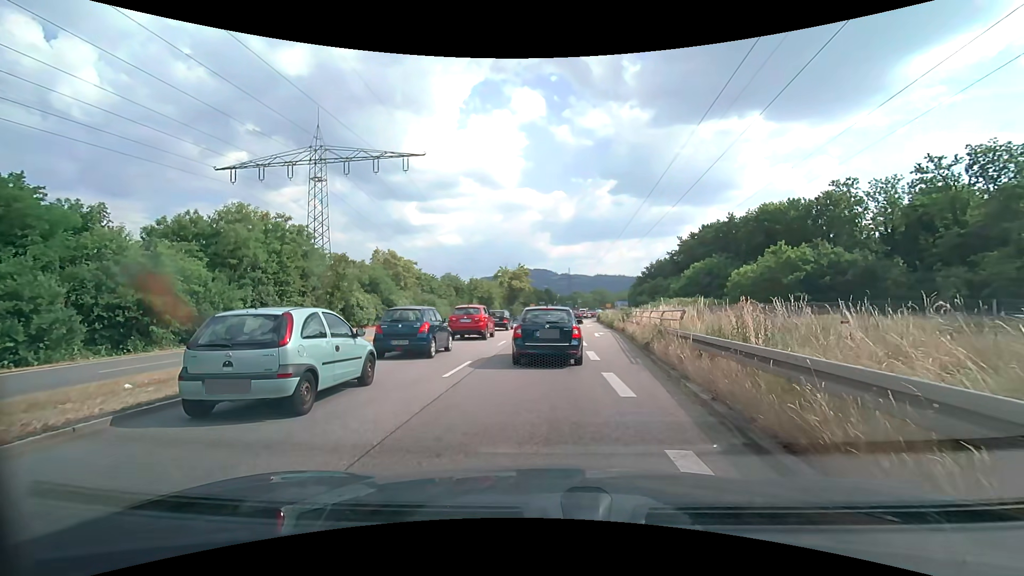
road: primary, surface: asphalt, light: Day
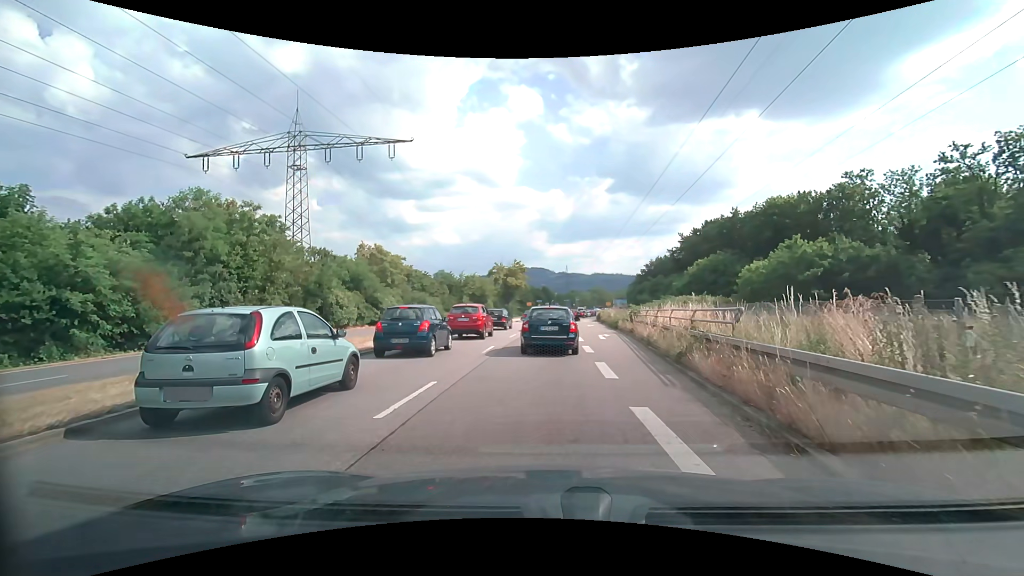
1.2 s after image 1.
(-0.1, +4.1) m; 0°
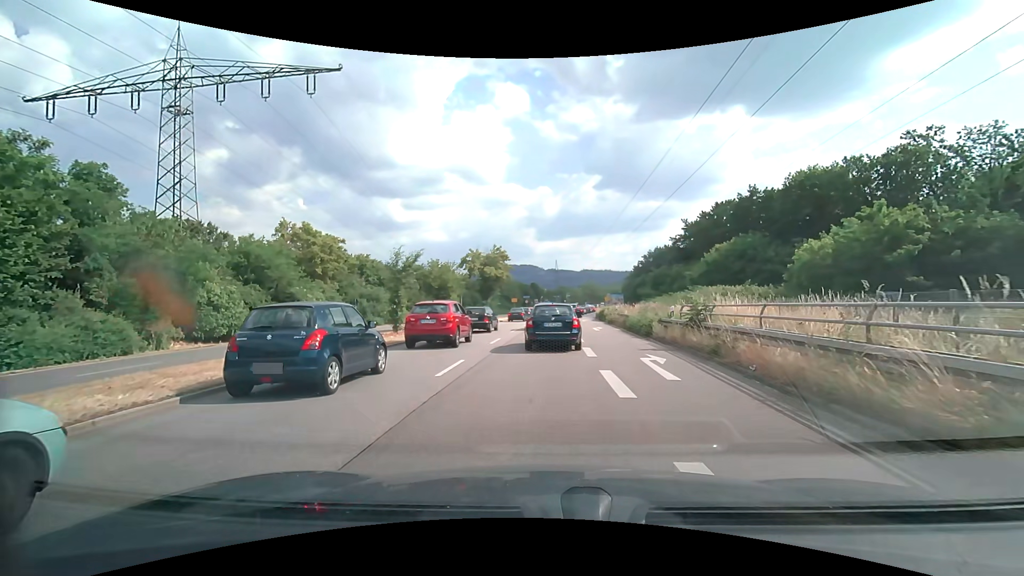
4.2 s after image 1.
(+0.1, +14.6) m; +1°
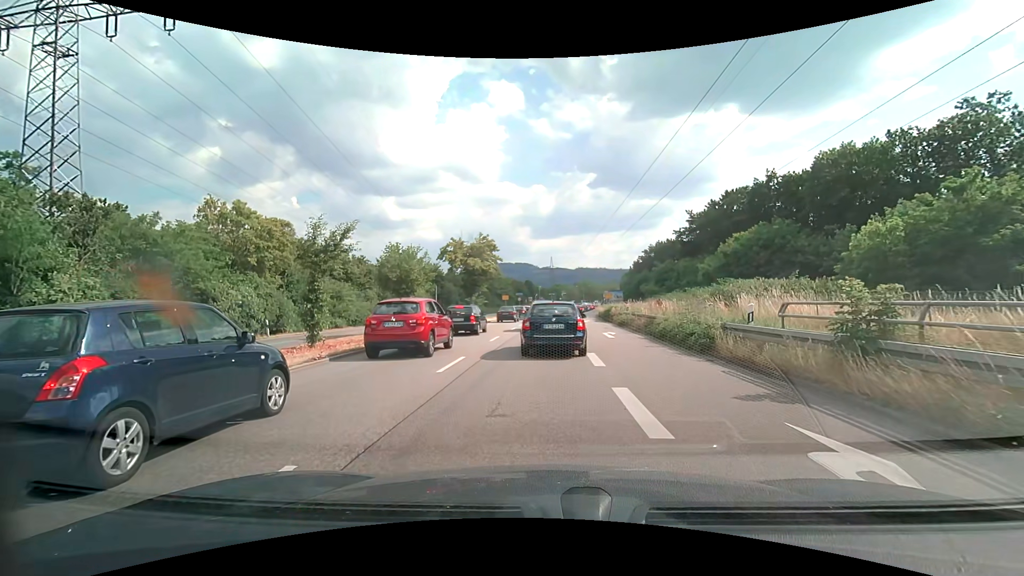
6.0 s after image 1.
(0.0, +8.3) m; 0°
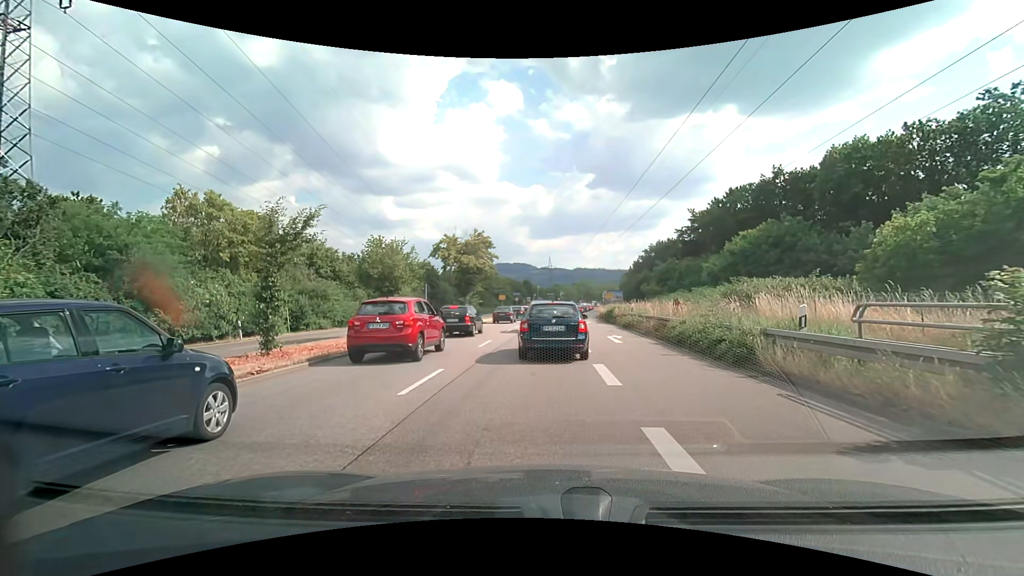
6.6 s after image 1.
(0.0, +2.6) m; -1°
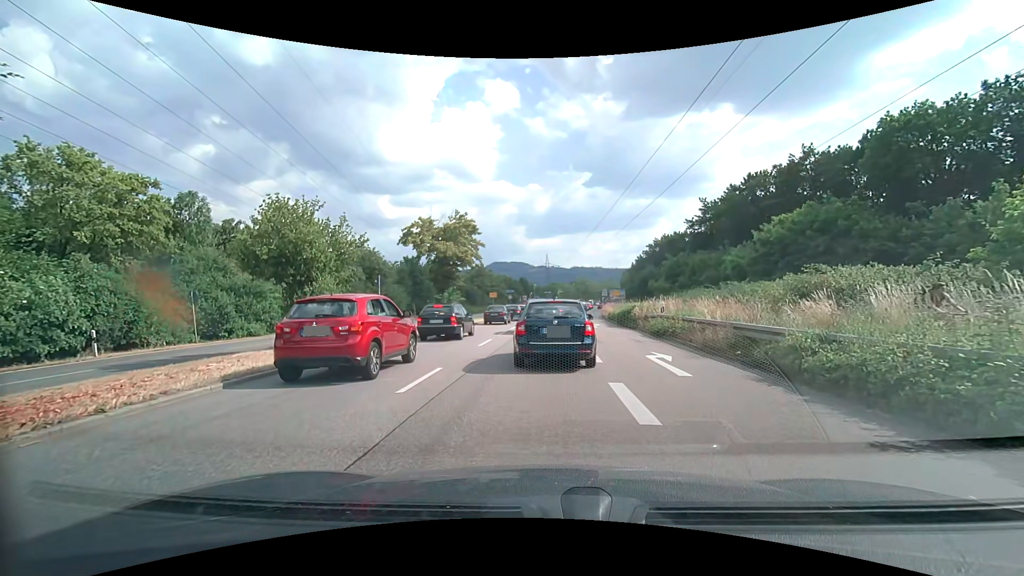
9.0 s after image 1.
(+0.1, +8.8) m; 0°
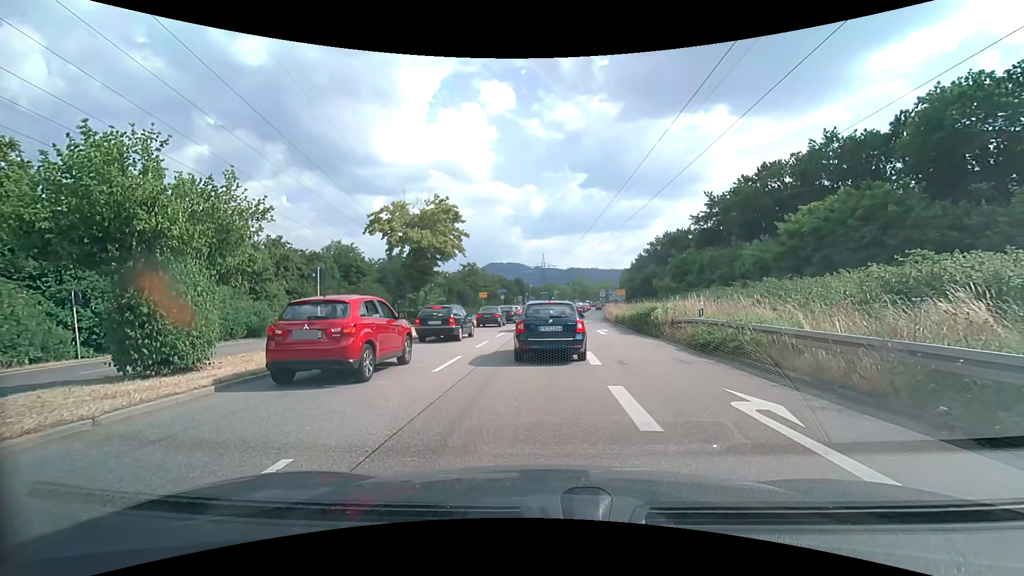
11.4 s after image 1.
(+0.1, +6.1) m; +2°
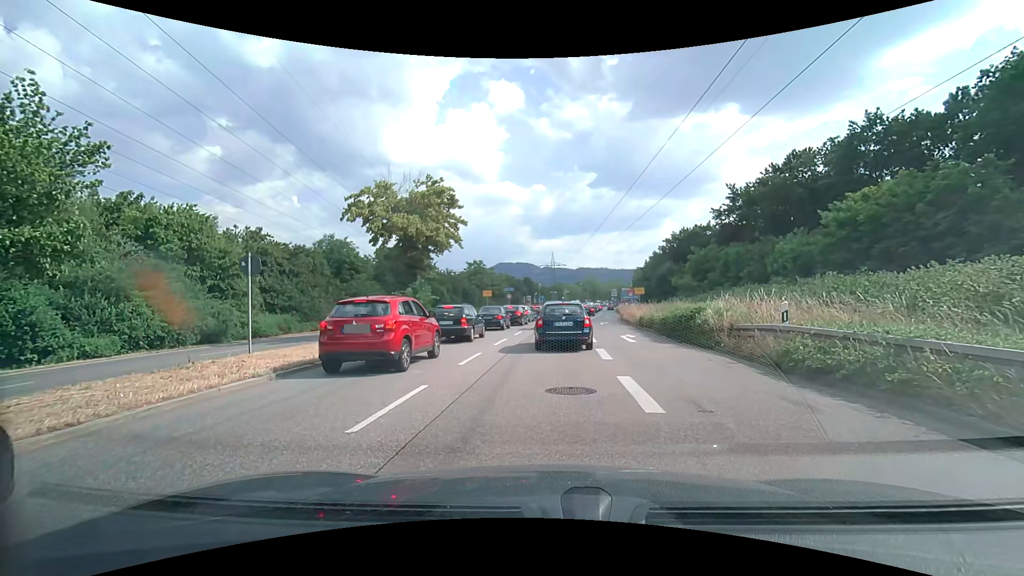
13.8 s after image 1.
(-0.1, +5.1) m; -2°
(0, +10) (+1, +20) (+1, +30) (+2, +40) (+3, +50) (+5, +60) (+8, +69) (+10, +79) (+12, +89) (+13, +99) m
